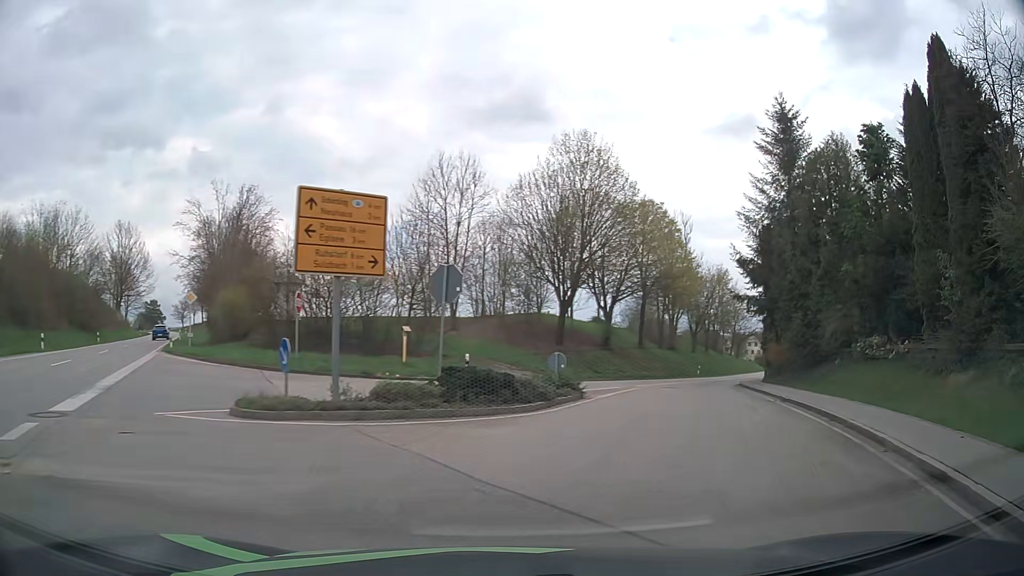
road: secondary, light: Day
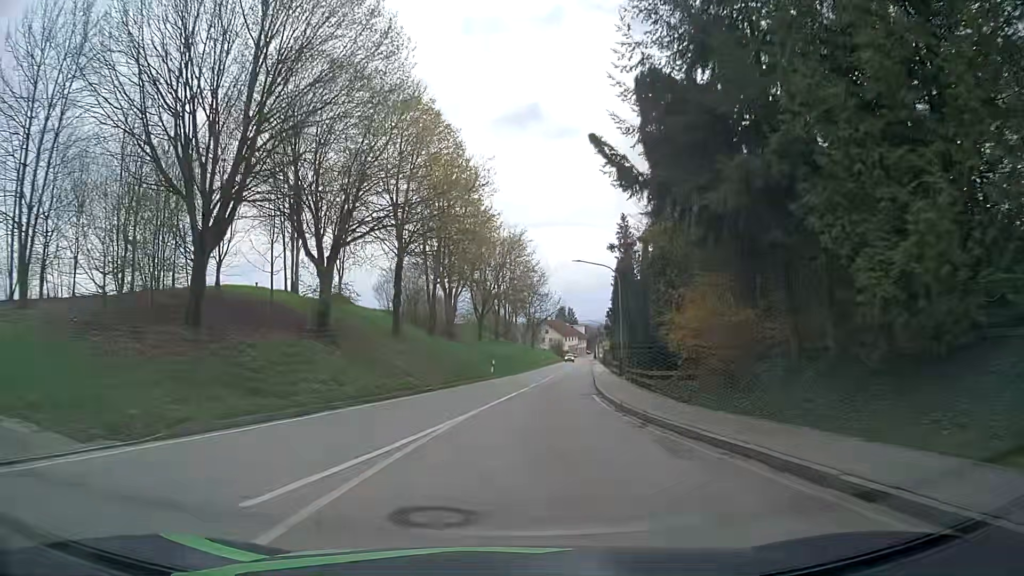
(+6.3, +24.5) m; +21°
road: tertiary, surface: asphalt
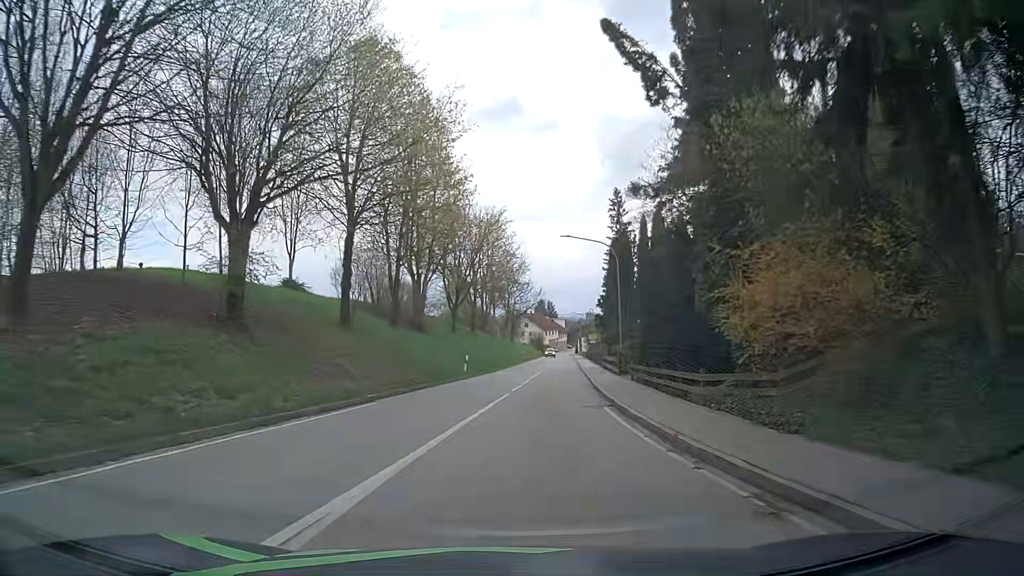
(+0.1, +7.5) m; +1°
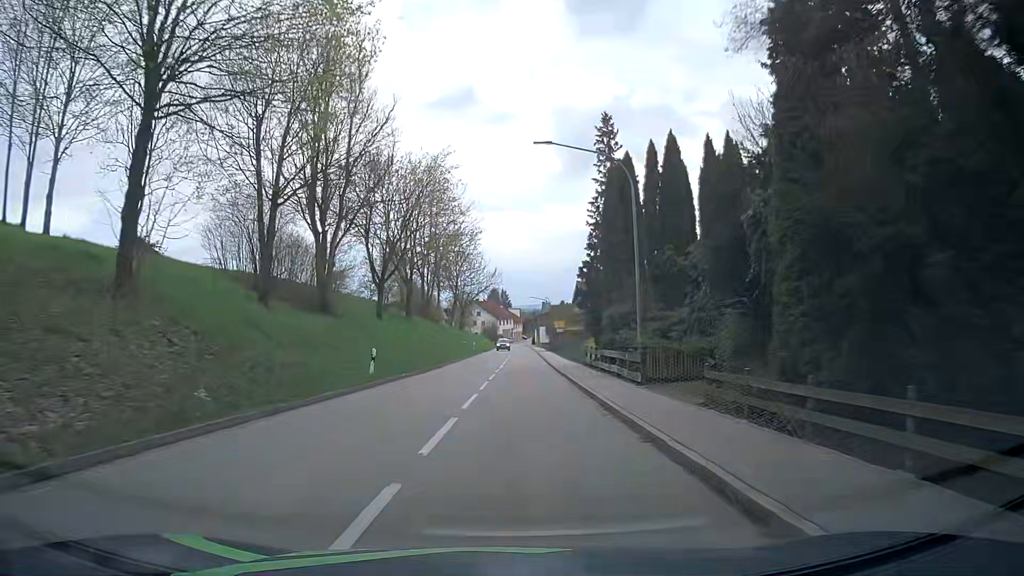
(+0.6, +15.6) m; +5°
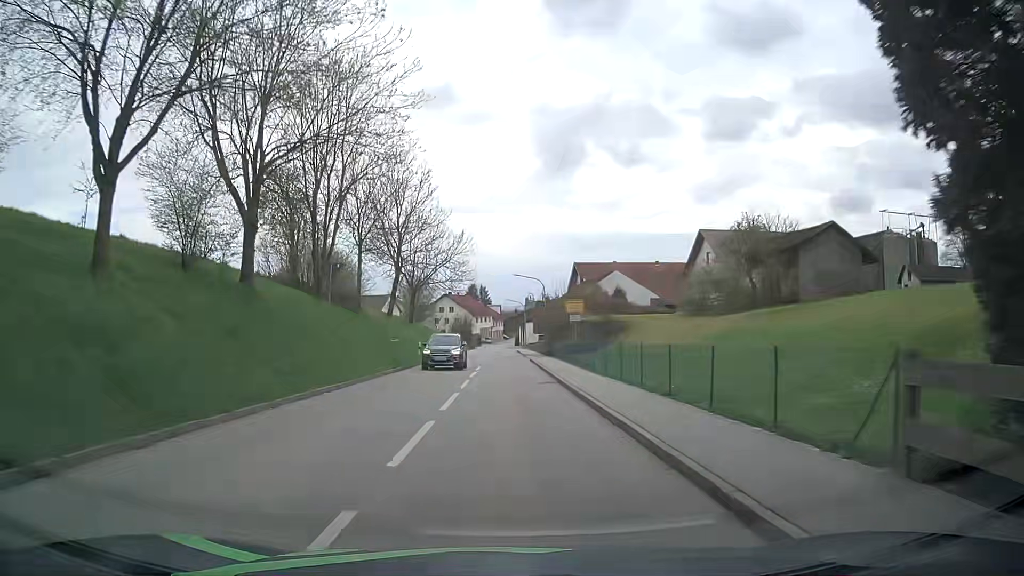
(+0.4, +31.2) m; +1°
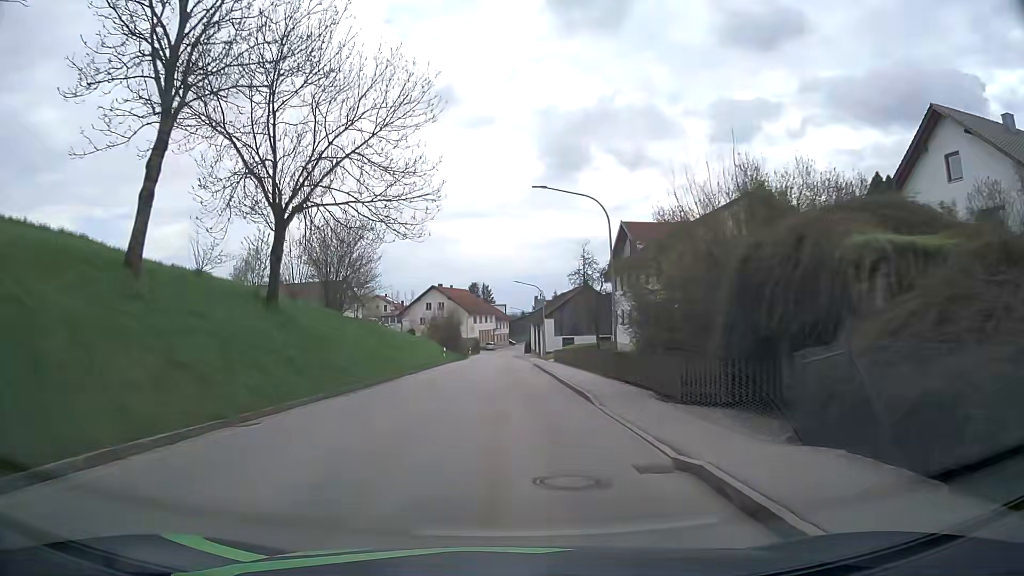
(-0.2, +38.2) m; 0°
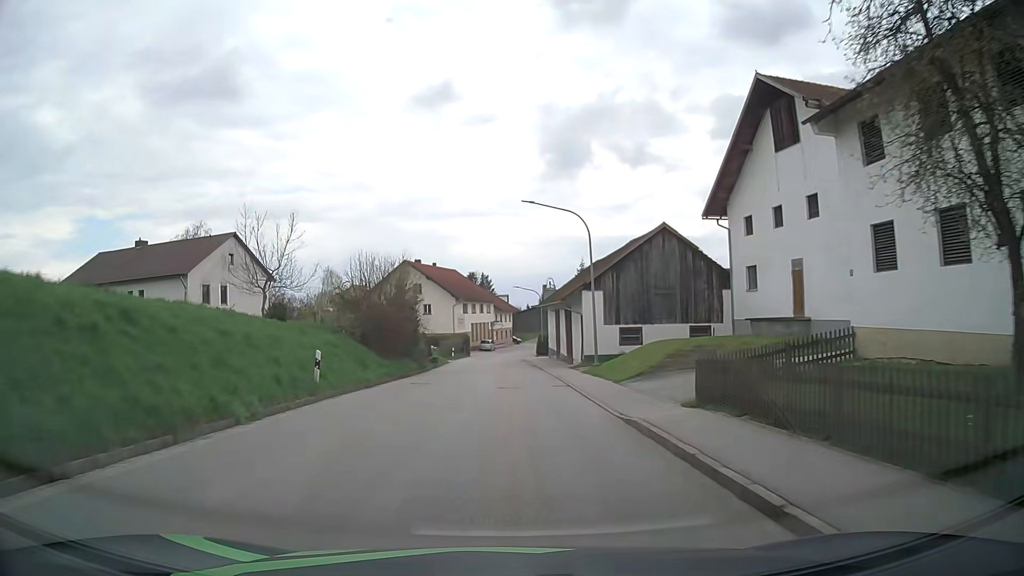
(-0.1, +36.8) m; 0°
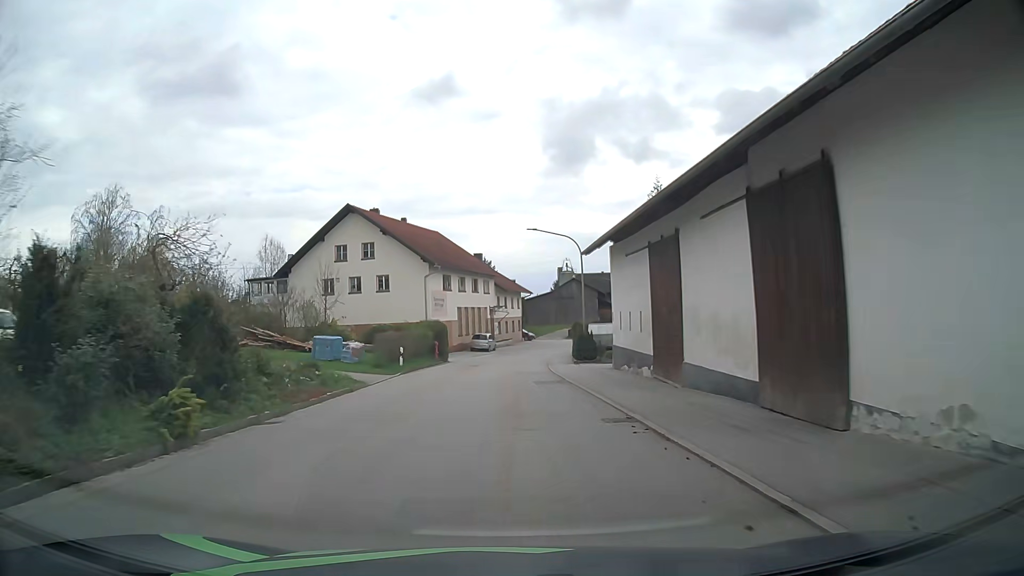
(-0.2, +35.5) m; -1°
(0, +10) (0, +20) (0, +30) (0, +40) (+2, +50) (+3, +60) (+6, +69) (+9, +79) (+13, +88) (+19, +96) m
